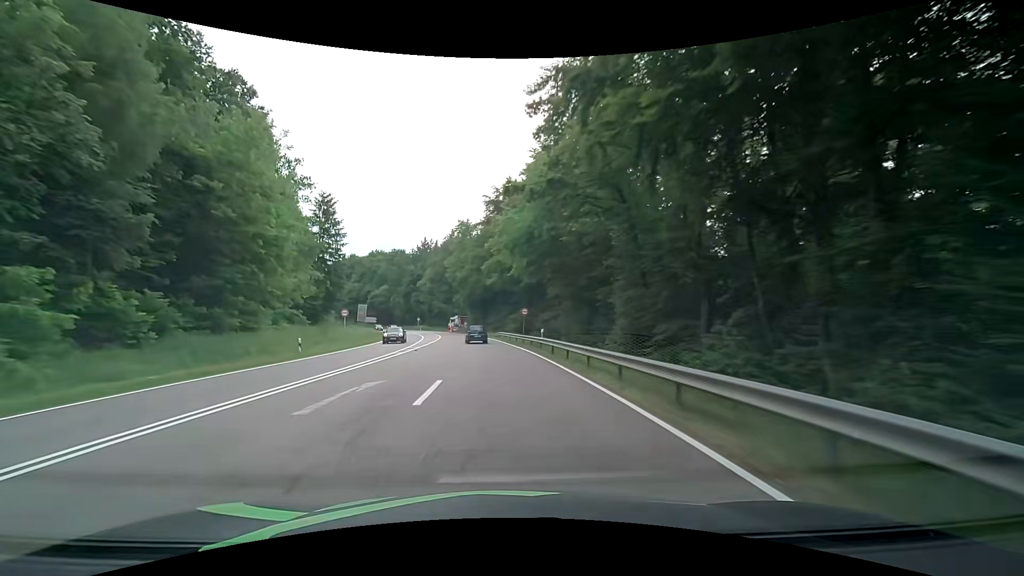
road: secondary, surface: asphalt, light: Day
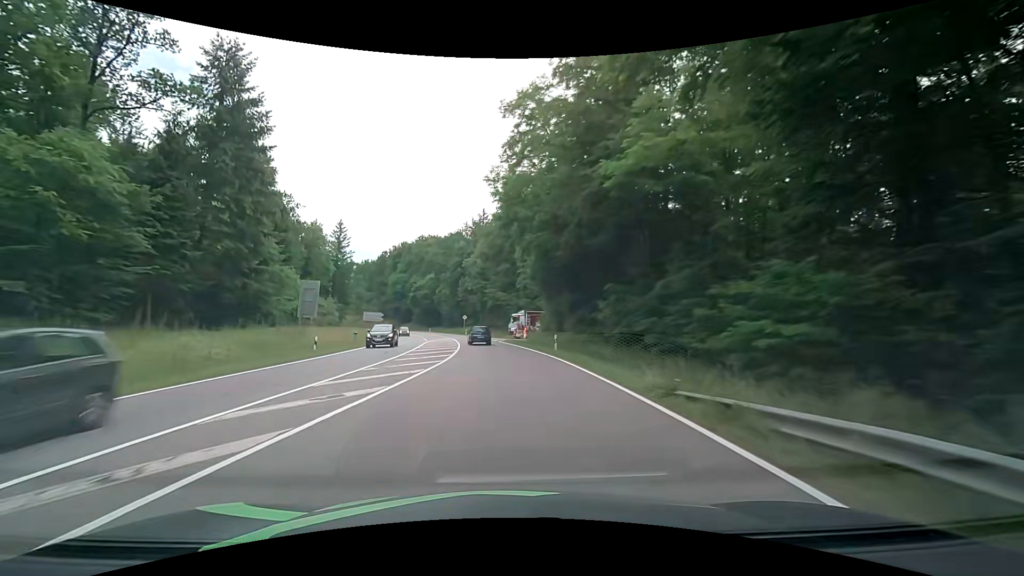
(-3.9, +52.2) m; -9°
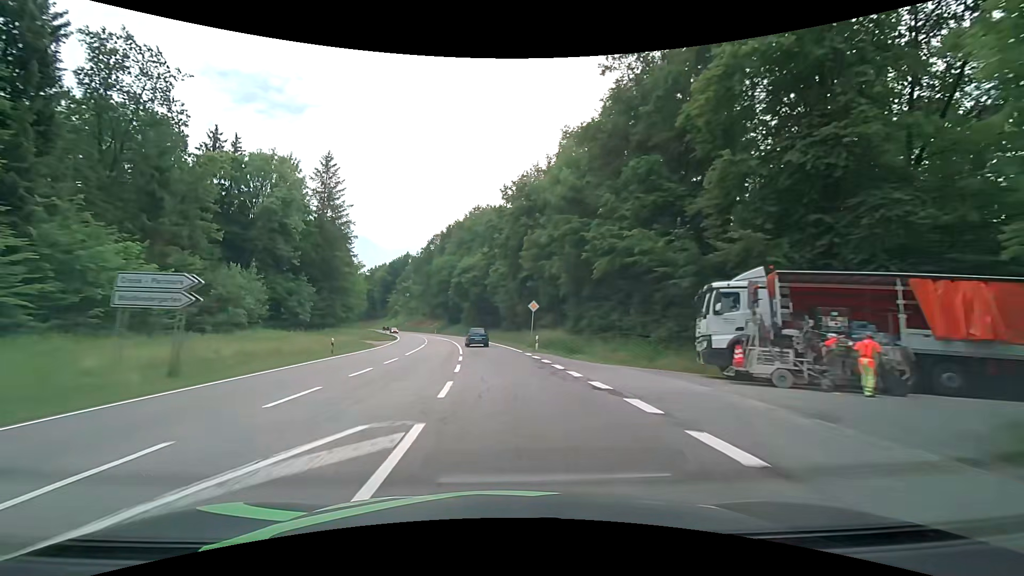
(-3.7, +51.5) m; -8°
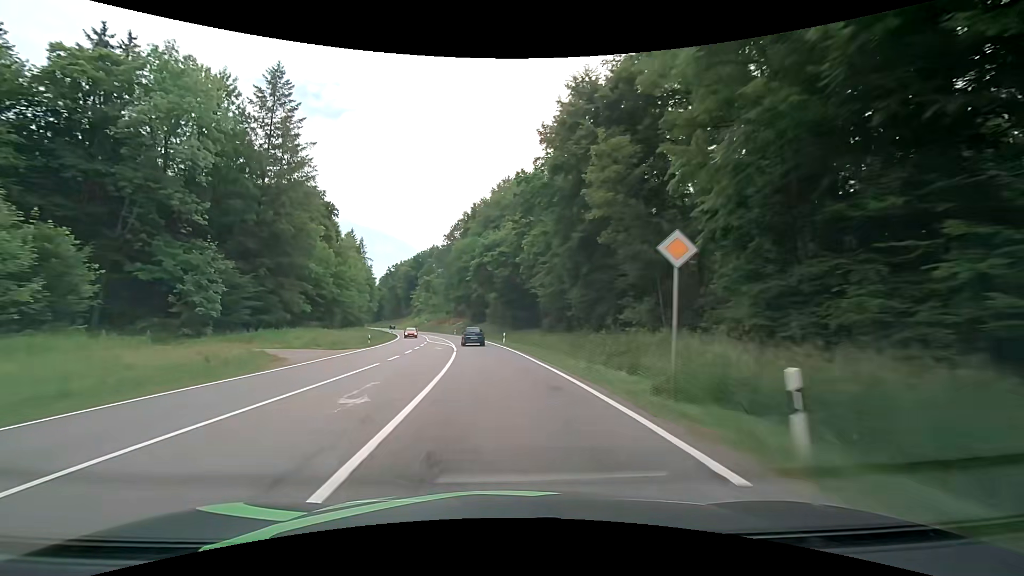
(-0.7, +25.7) m; -4°
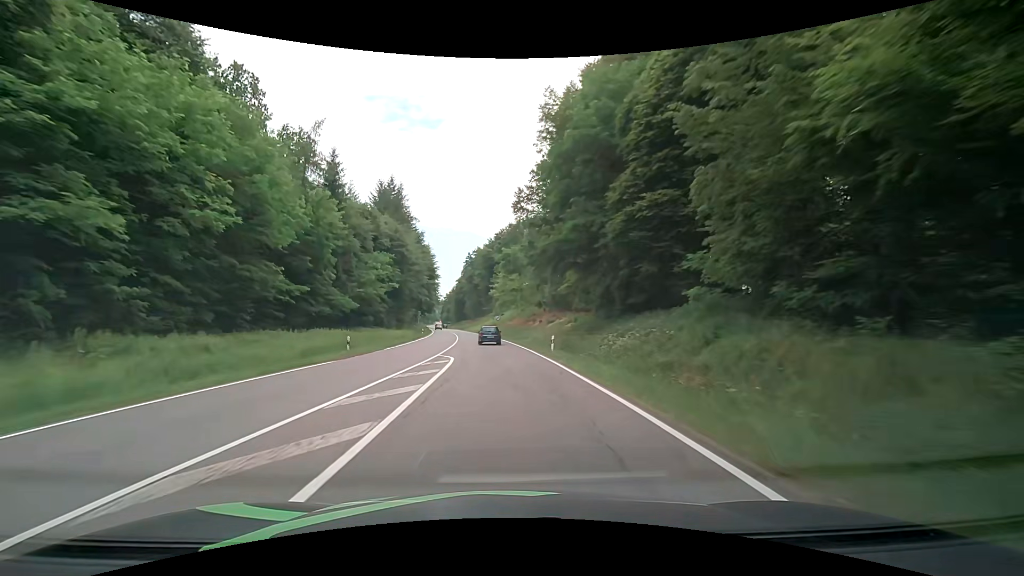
(-6.2, +64.1) m; -11°
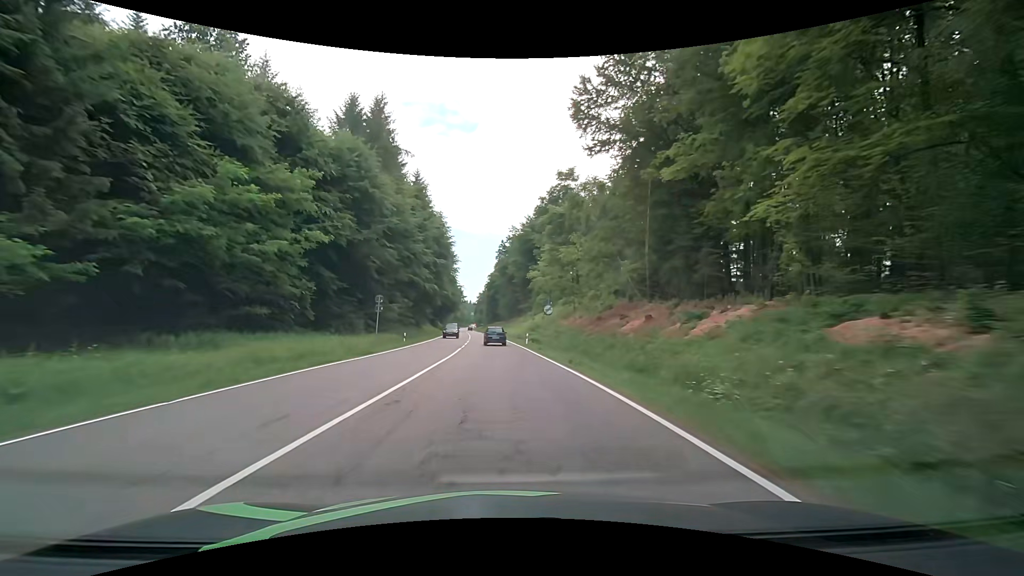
(-1.6, +38.9) m; -5°
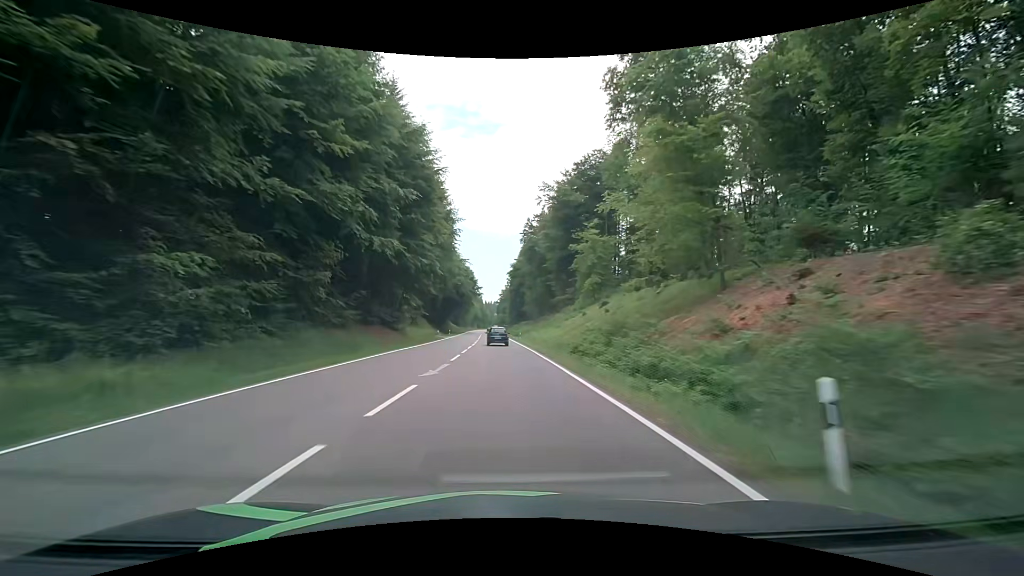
(-0.9, +39.2) m; -3°
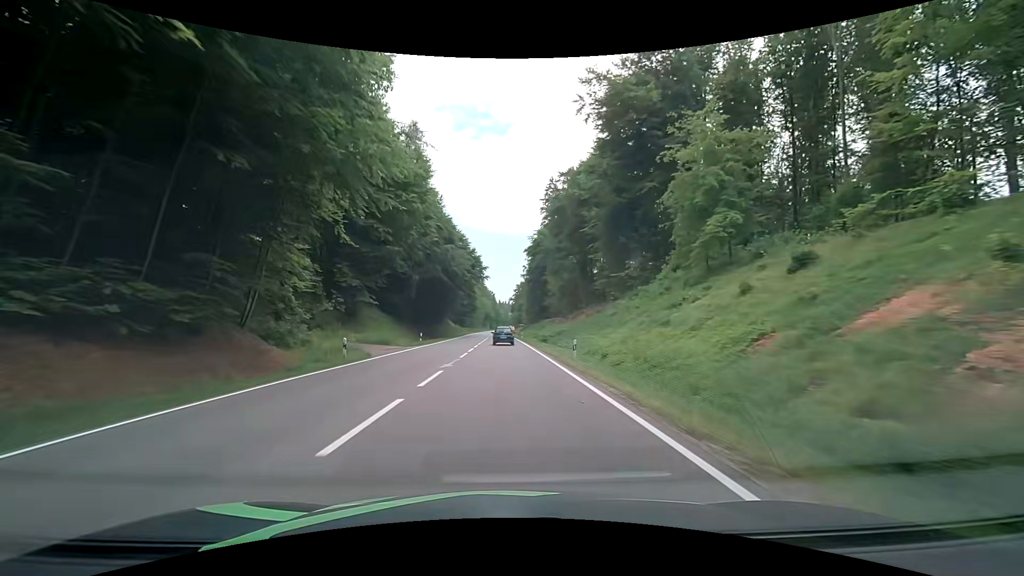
(-0.7, +39.4) m; -3°
(0, +10) (0, +20) (0, +30) (0, +40) (0, +50) (0, +60) (+1, +70) (+1, +80) (+1, +90) (+1, +100) m
